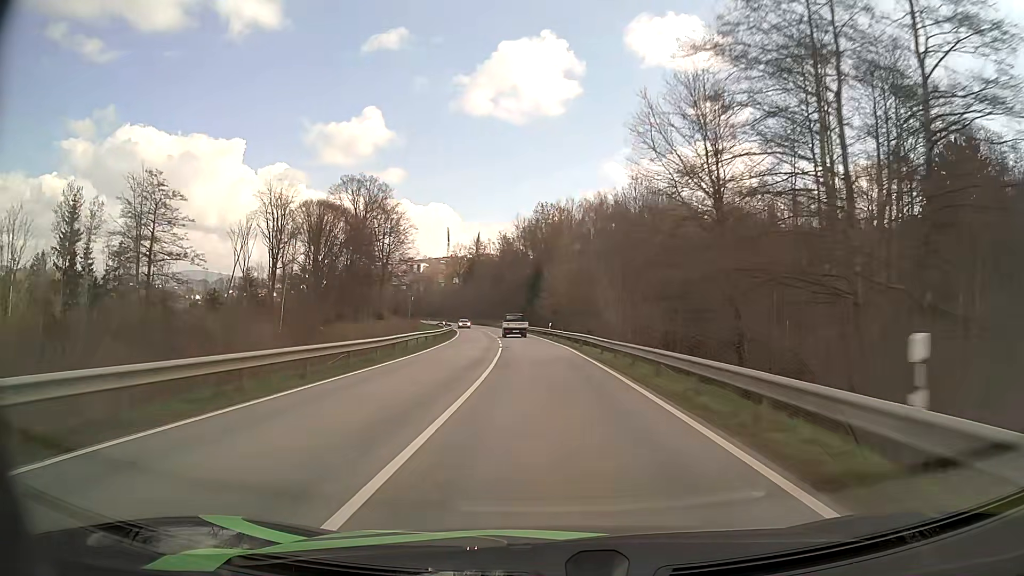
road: secondary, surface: asphalt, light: Day
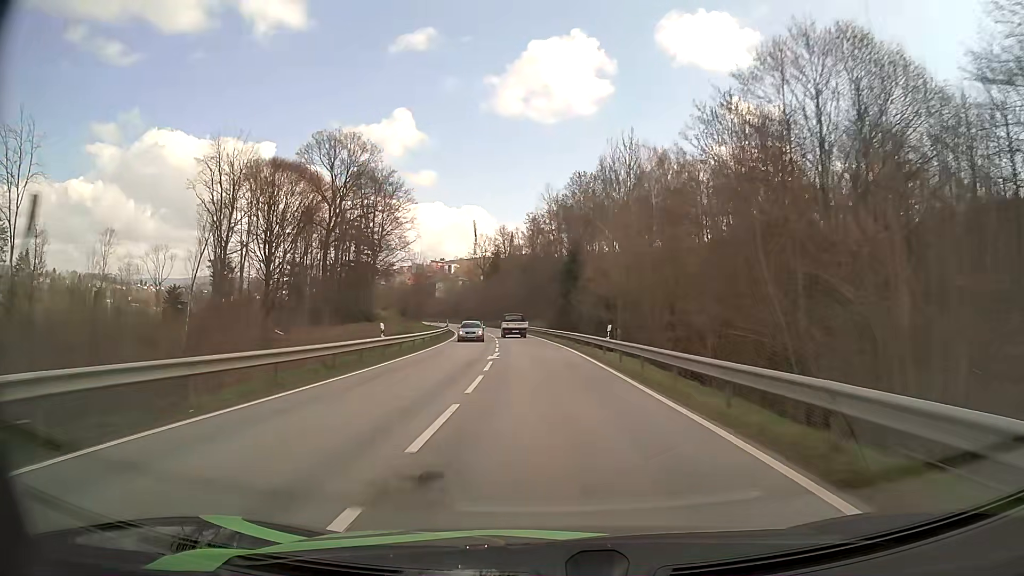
(-0.8, +30.3) m; -3°
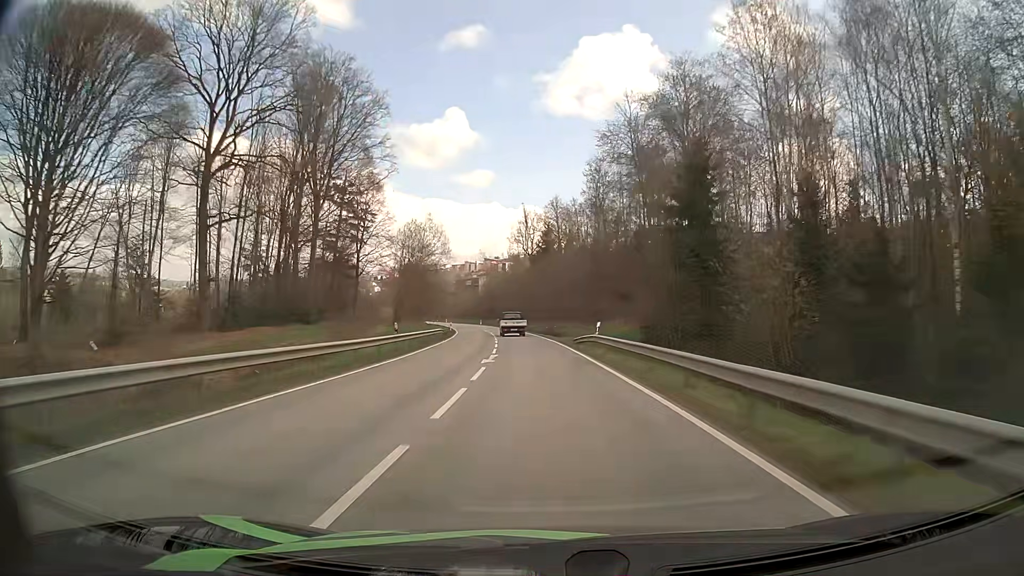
(-1.8, +45.4) m; -4°
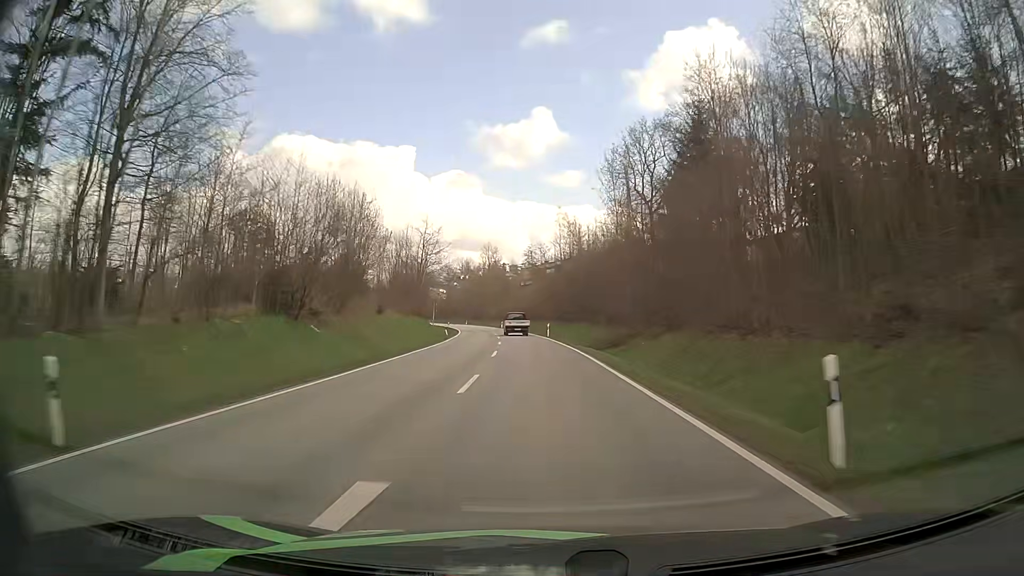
(-5.6, +74.5) m; -8°
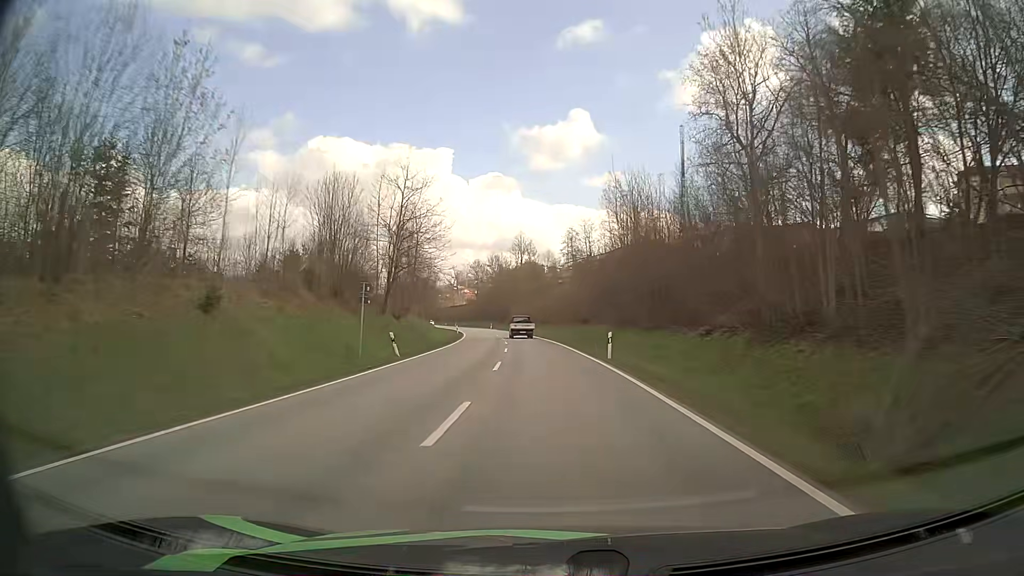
(-1.1, +29.3) m; -4°
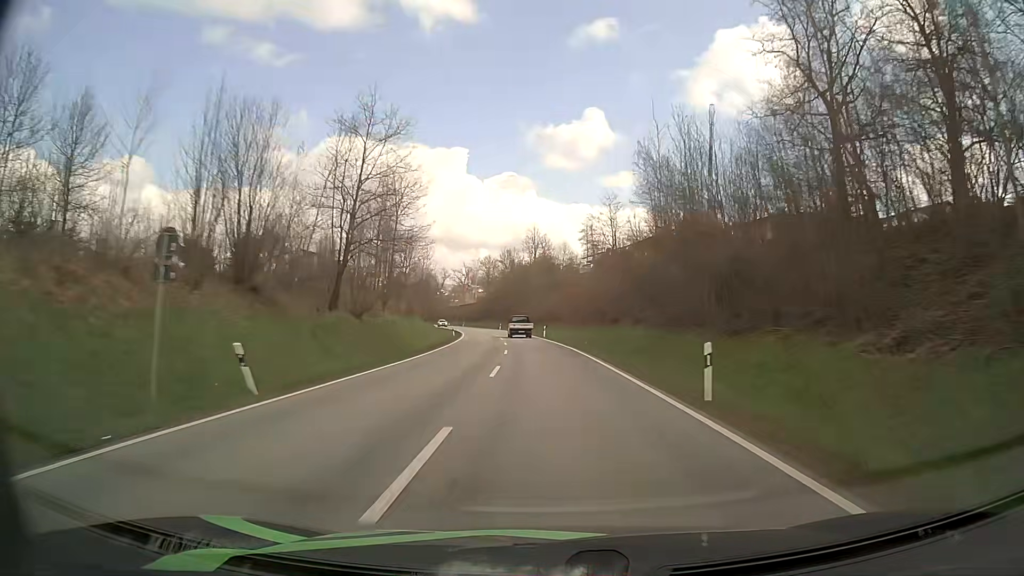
(-0.2, +14.6) m; -1°
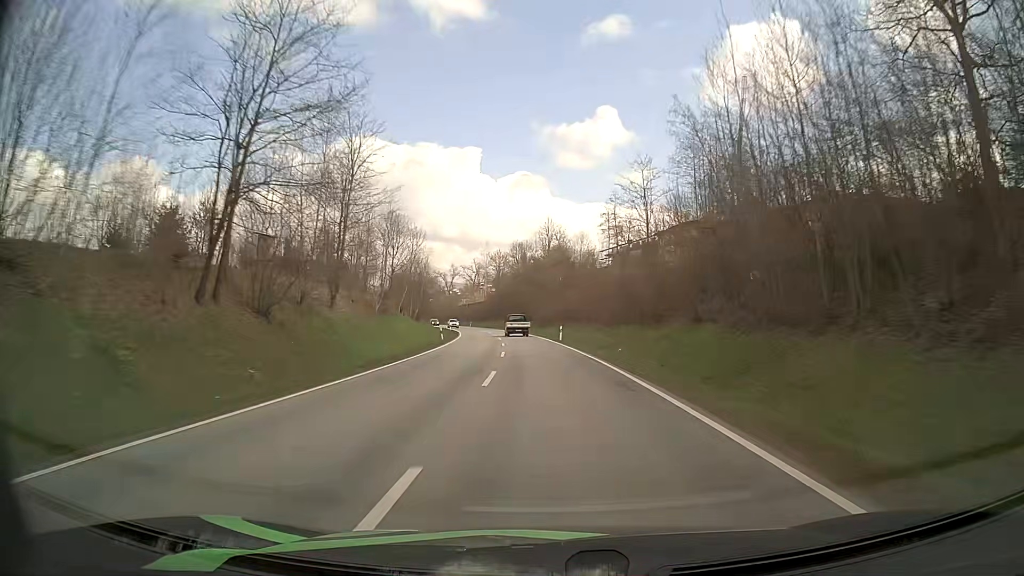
(-0.3, +14.6) m; -2°
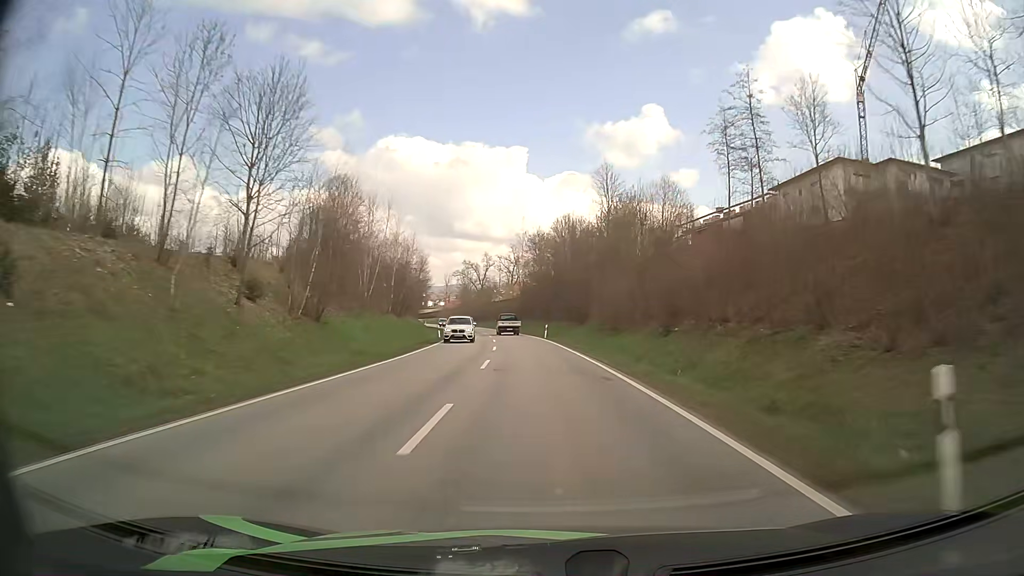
(-1.7, +43.4) m; -4°
(0, +10) (0, +20) (-1, +30) (-1, +40) (-2, +50) (-3, +60) (-5, +70) (-6, +80) (-8, +90) (-10, +99) m
